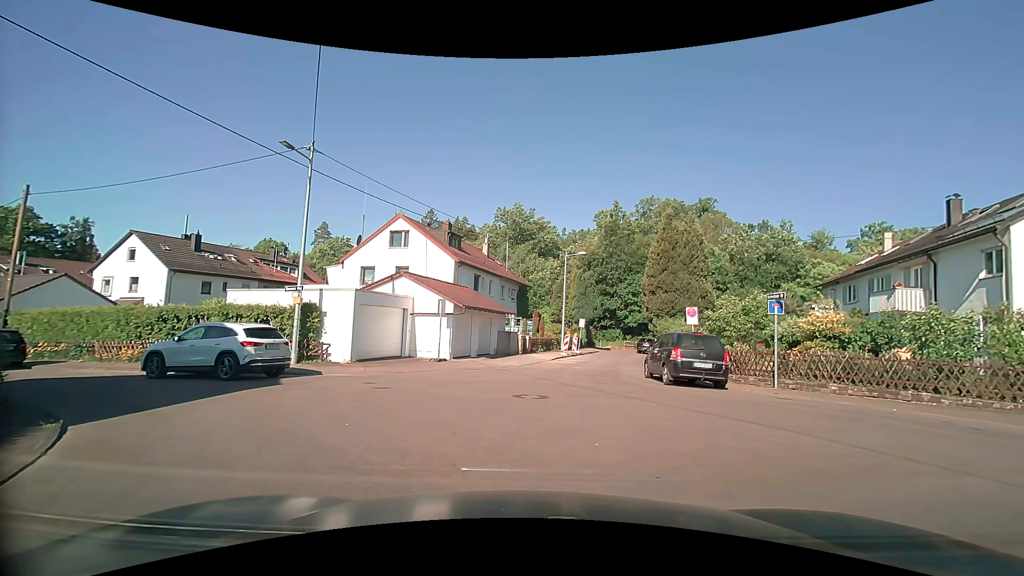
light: Day
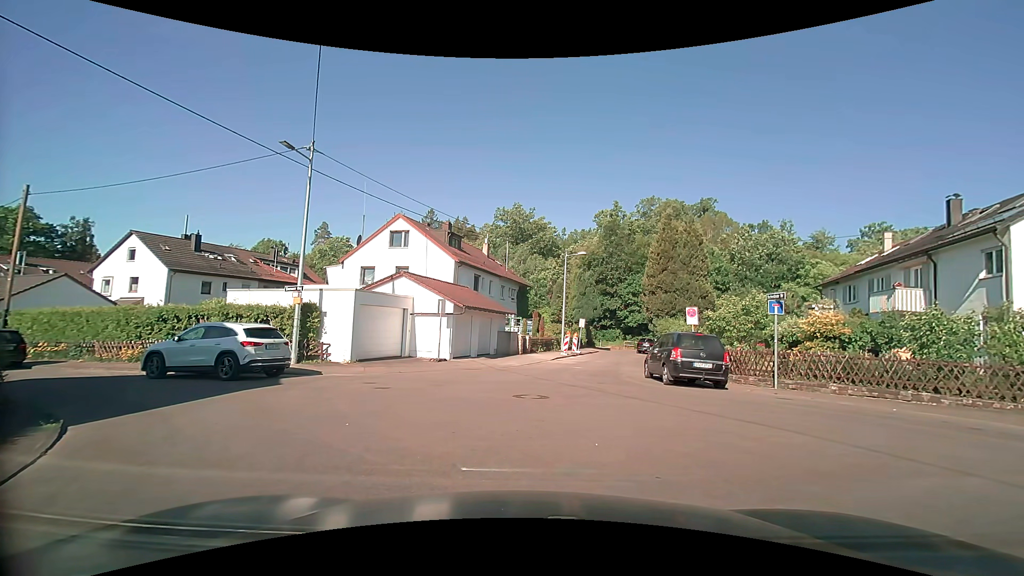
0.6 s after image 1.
(0.0, 0.0) m; 0°
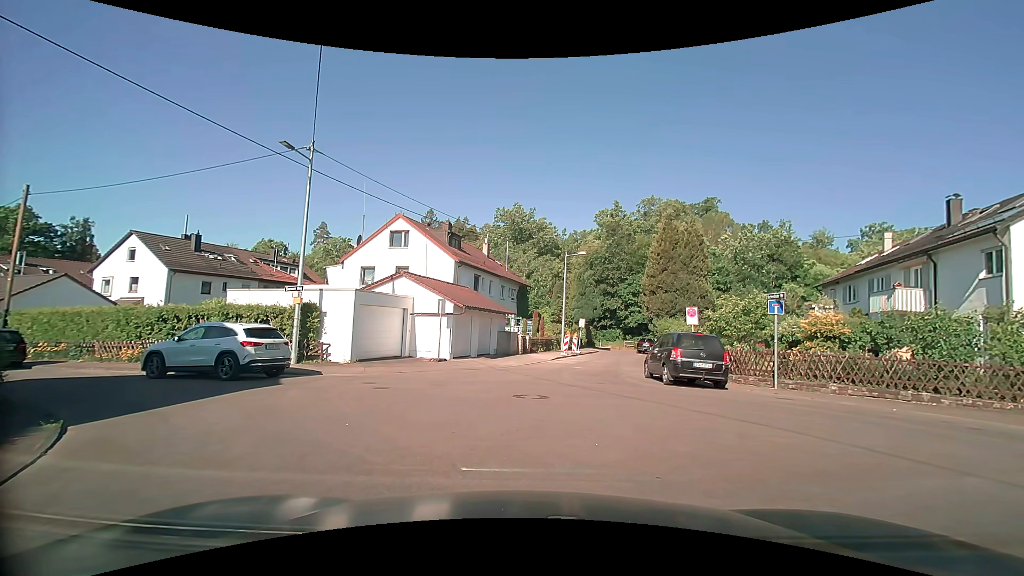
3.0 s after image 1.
(0.0, 0.0) m; 0°
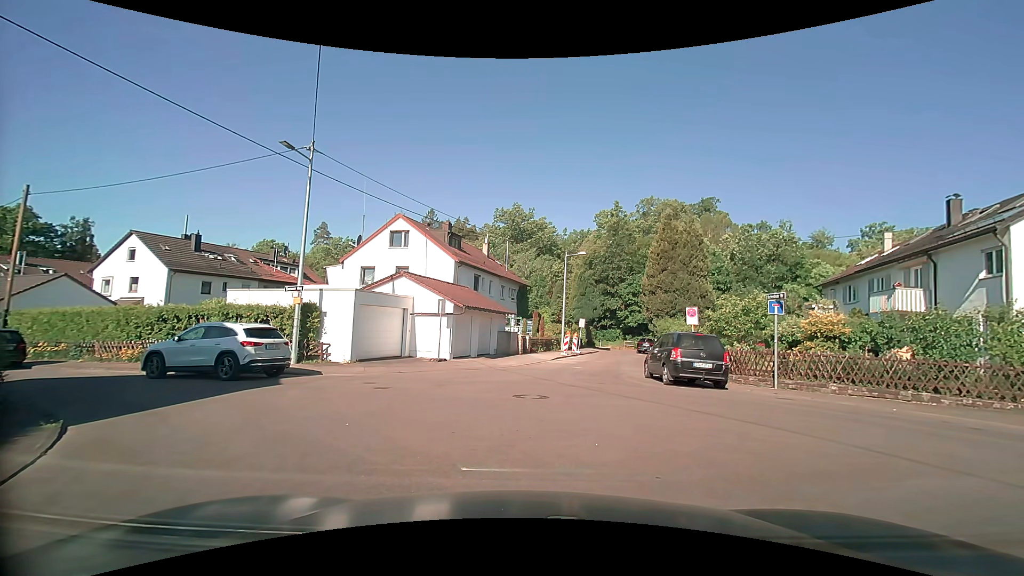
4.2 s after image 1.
(0.0, 0.0) m; 0°
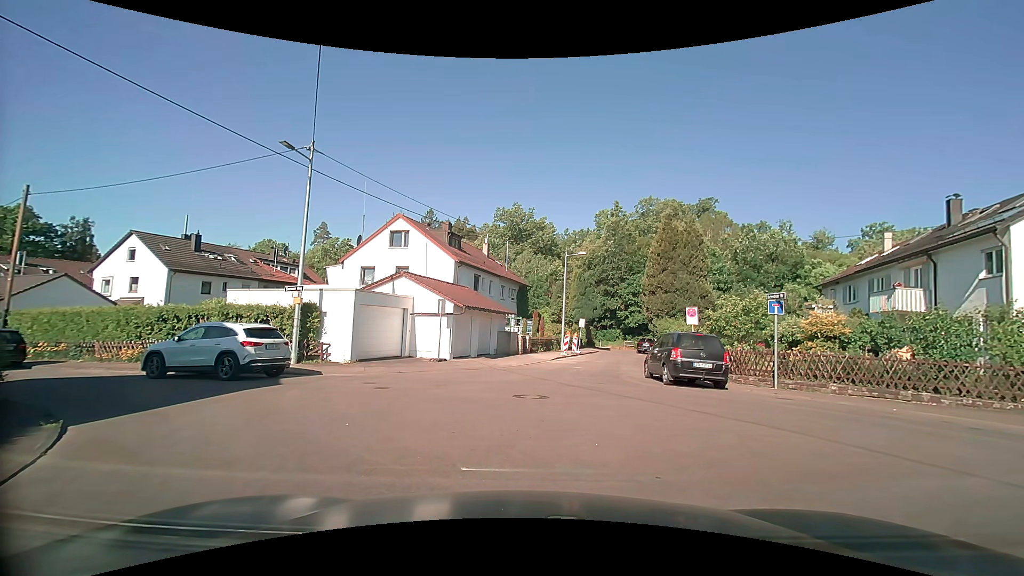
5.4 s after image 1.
(0.0, 0.0) m; 0°
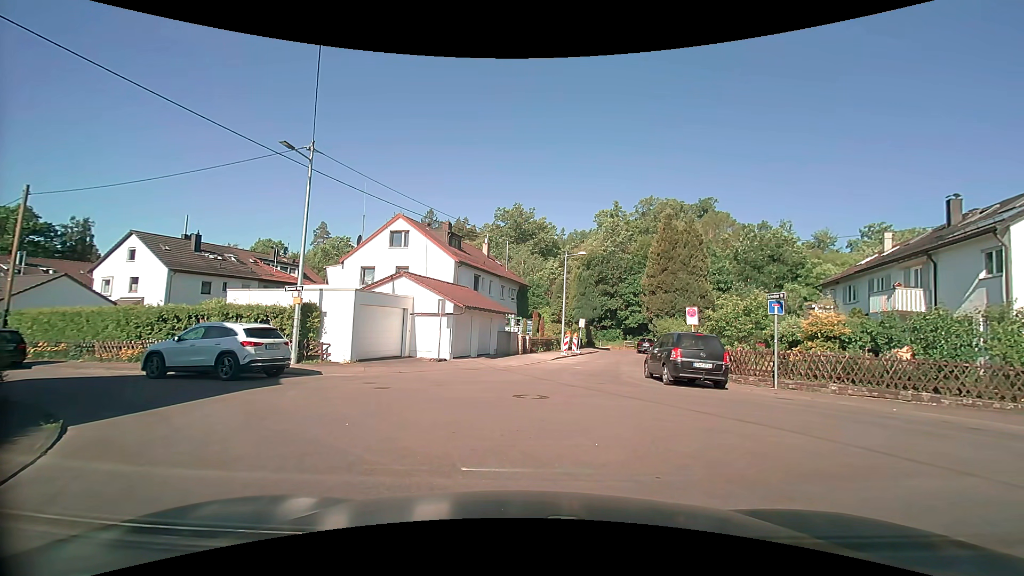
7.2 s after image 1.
(0.0, 0.0) m; 0°
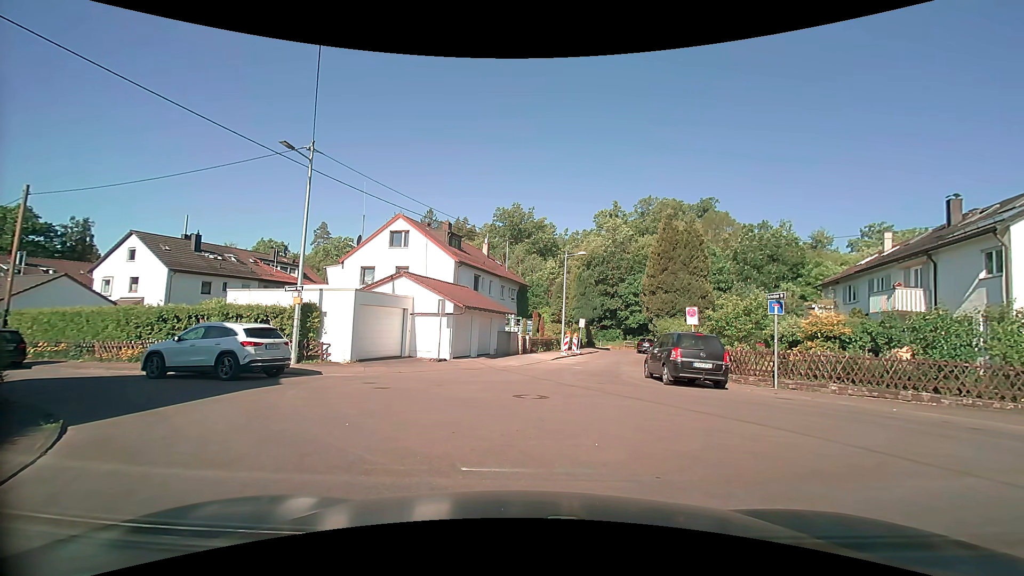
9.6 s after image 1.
(0.0, 0.0) m; 0°
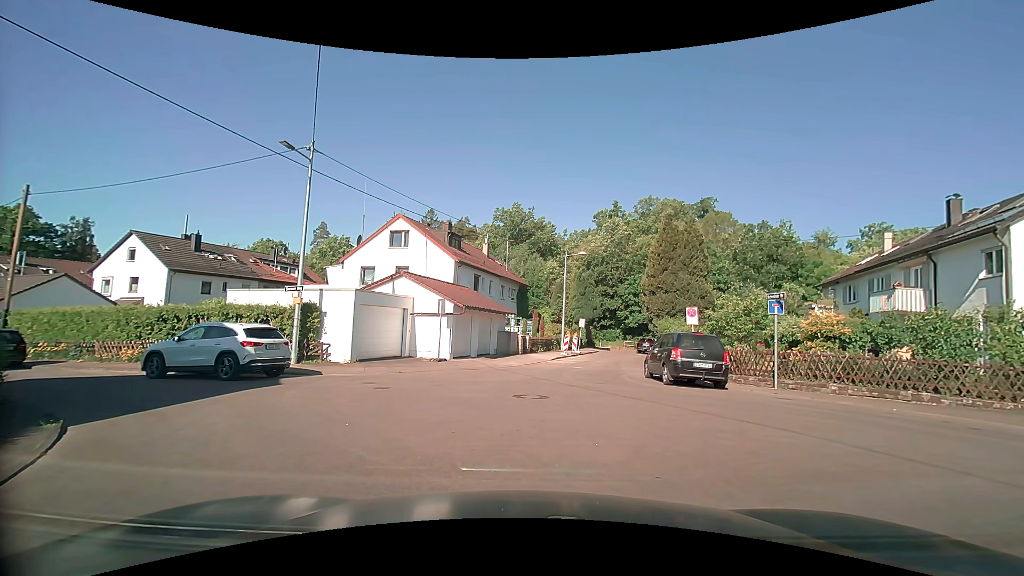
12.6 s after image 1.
(0.0, 0.0) m; 0°
